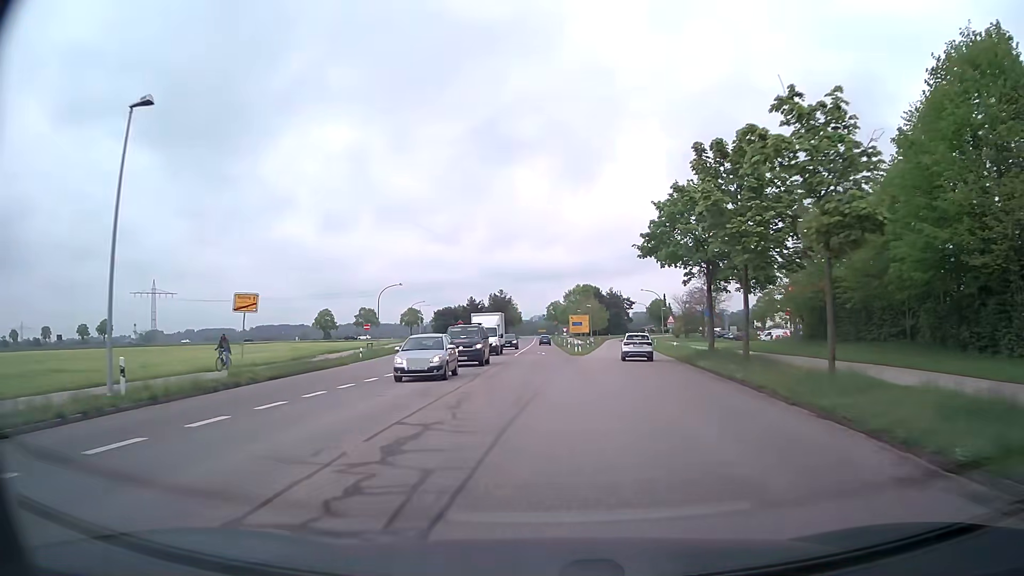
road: tertiary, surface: asphalt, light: Day
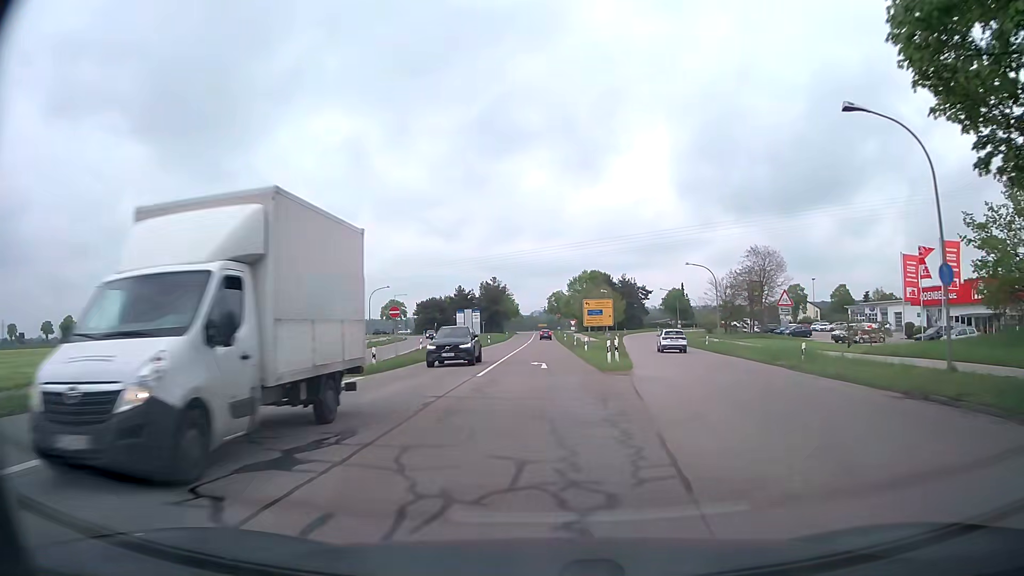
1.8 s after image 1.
(+0.3, +26.6) m; 0°
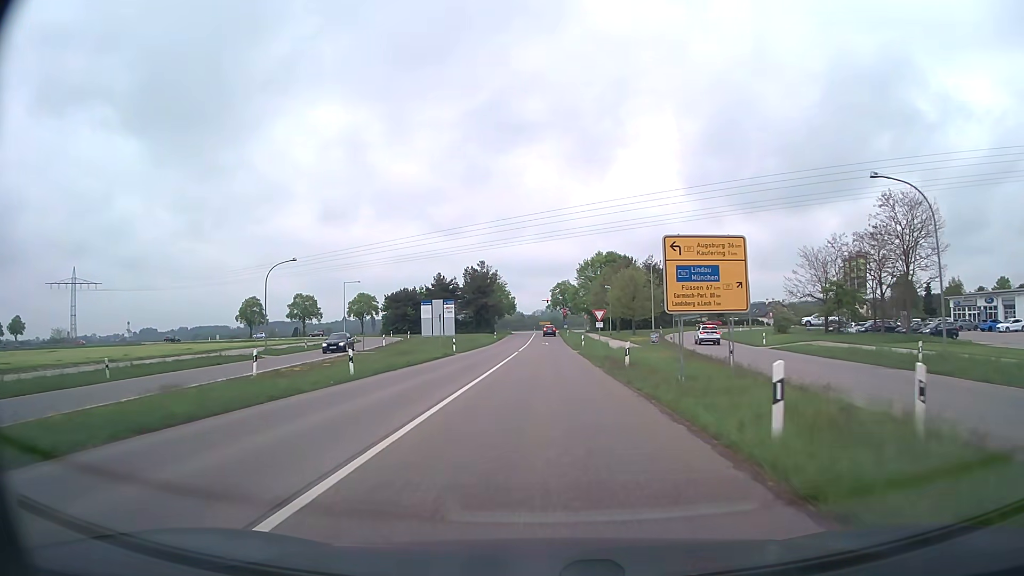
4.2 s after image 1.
(0.0, +34.0) m; 0°
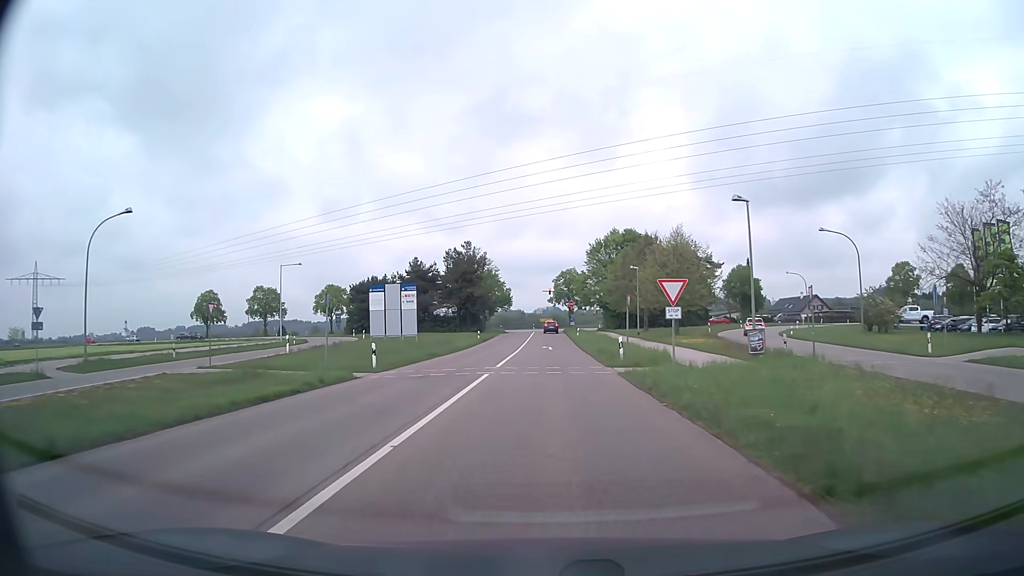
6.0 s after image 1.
(0.0, +23.7) m; 0°
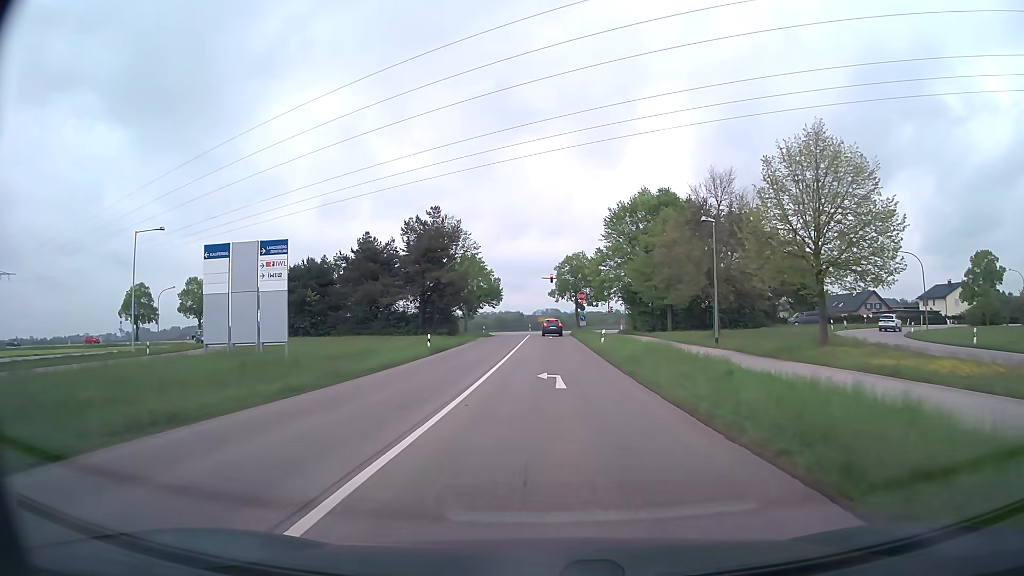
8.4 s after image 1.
(-0.2, +27.6) m; 0°
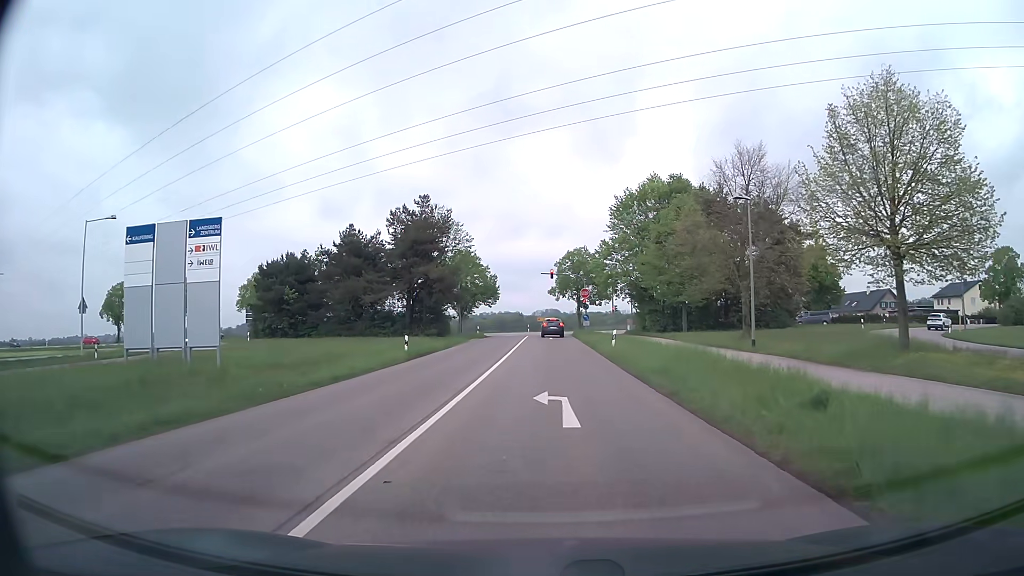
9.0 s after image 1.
(0.0, +5.9) m; 0°
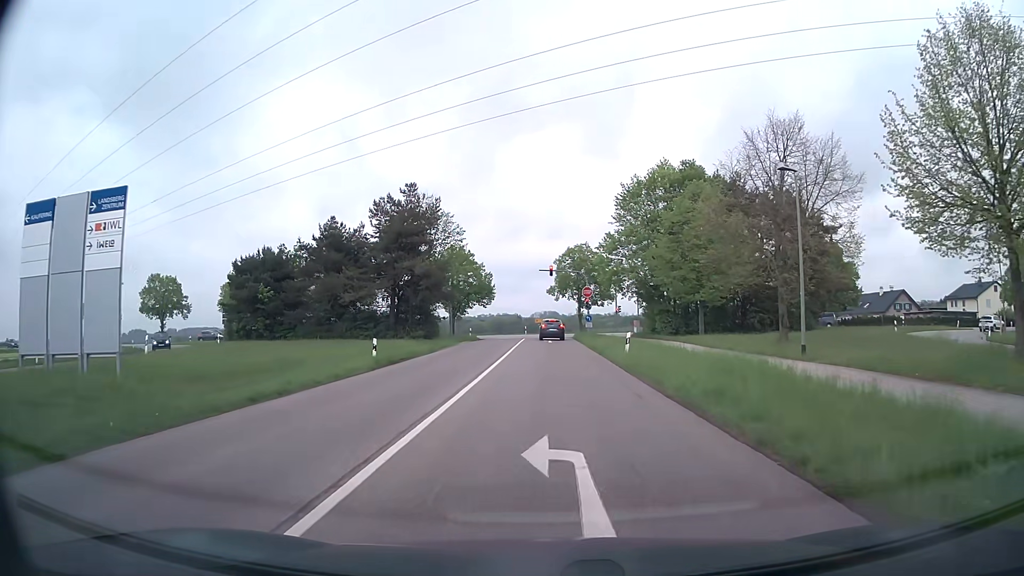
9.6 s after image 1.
(0.0, +5.6) m; 0°
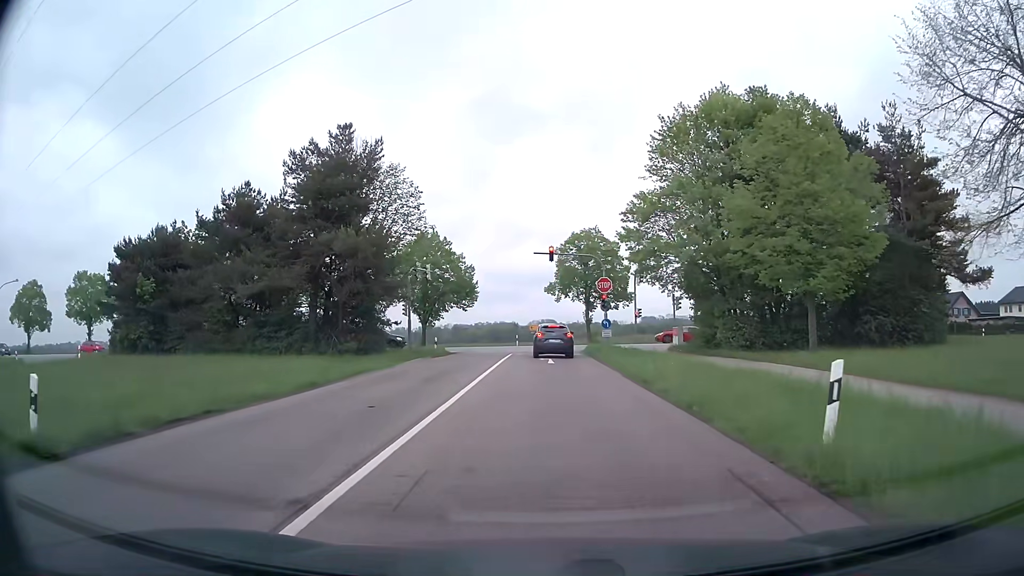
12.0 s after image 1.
(+0.1, +18.1) m; 0°
(0, +10) (0, +20) (0, +30) (0, +40) (-2, +50) (-8, +57) (-17, +61) (-27, +62) (-37, +63) (-47, +64) m
